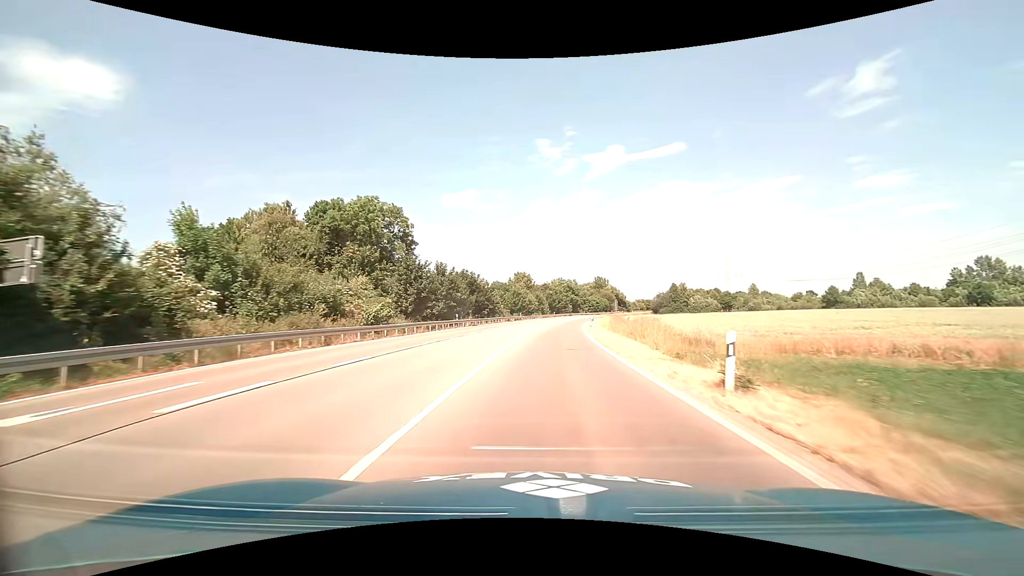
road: primary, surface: asphalt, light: Day
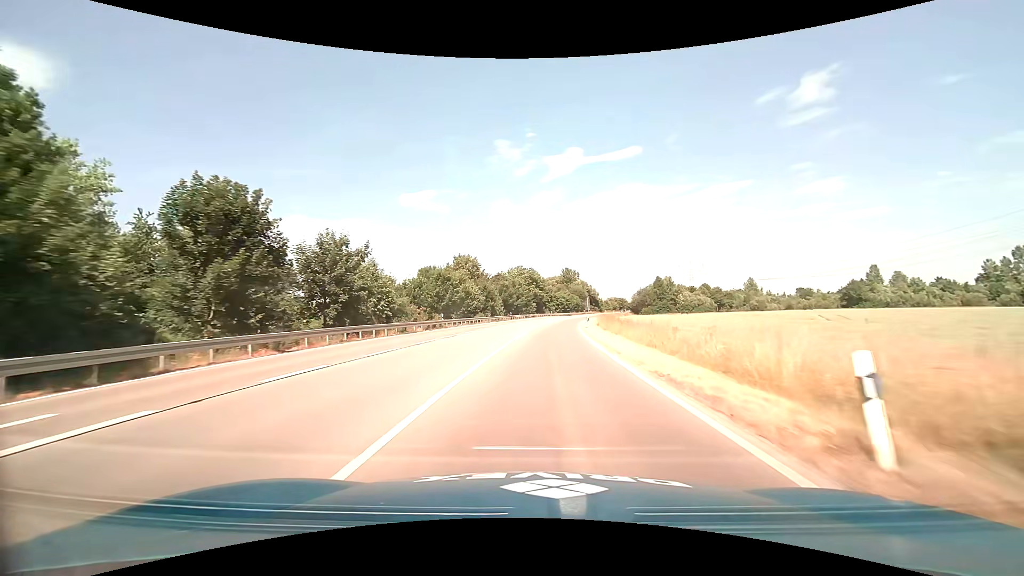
(+2.0, +44.5) m; +5°
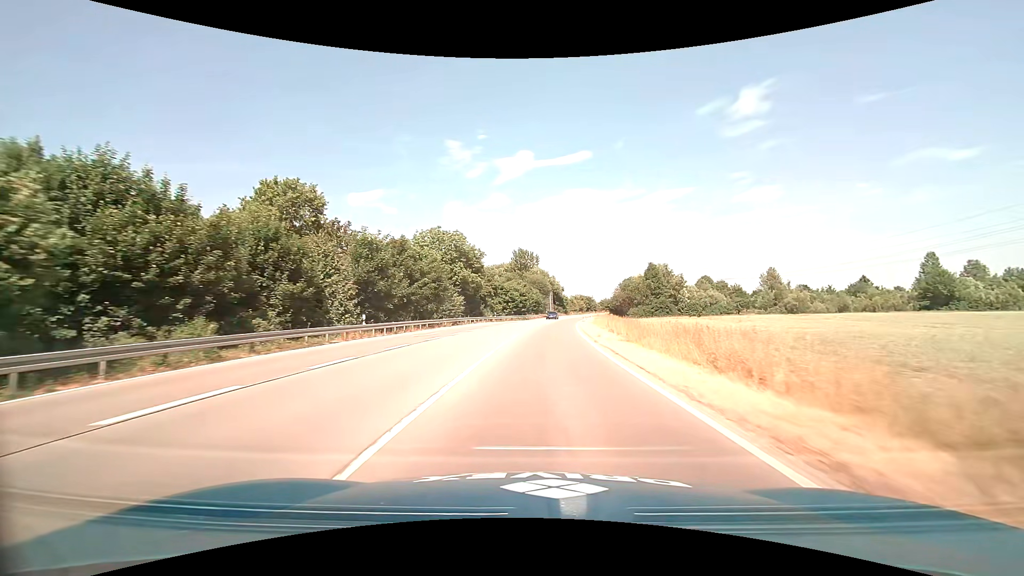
(+2.6, +57.2) m; +5°
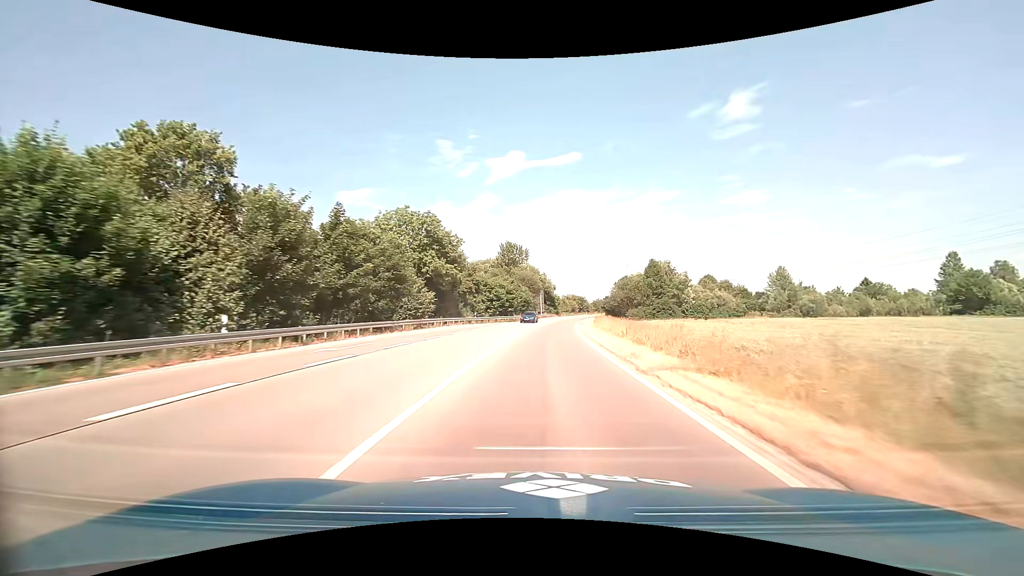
(+0.1, +11.9) m; +1°
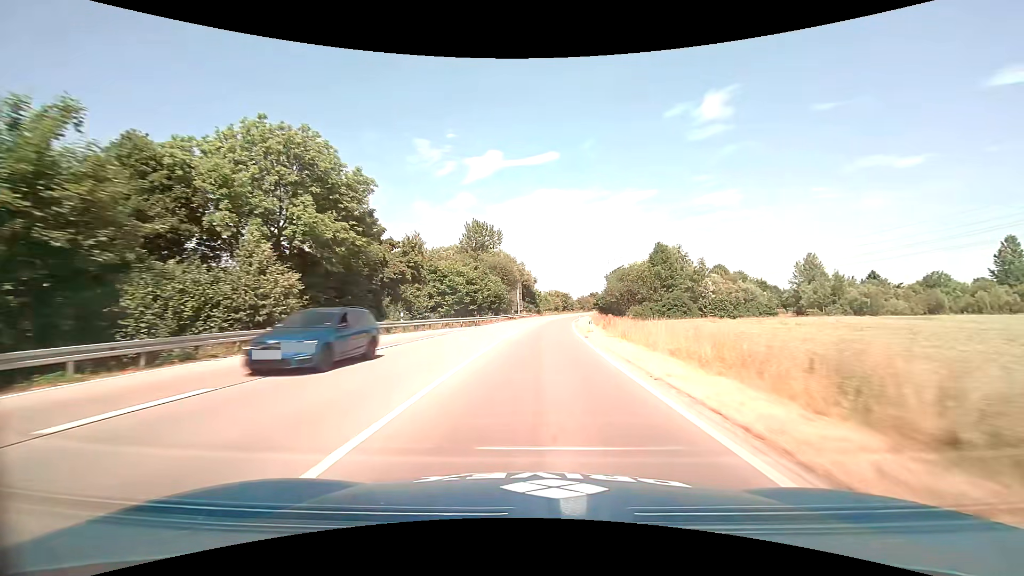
(+0.6, +24.3) m; +2°
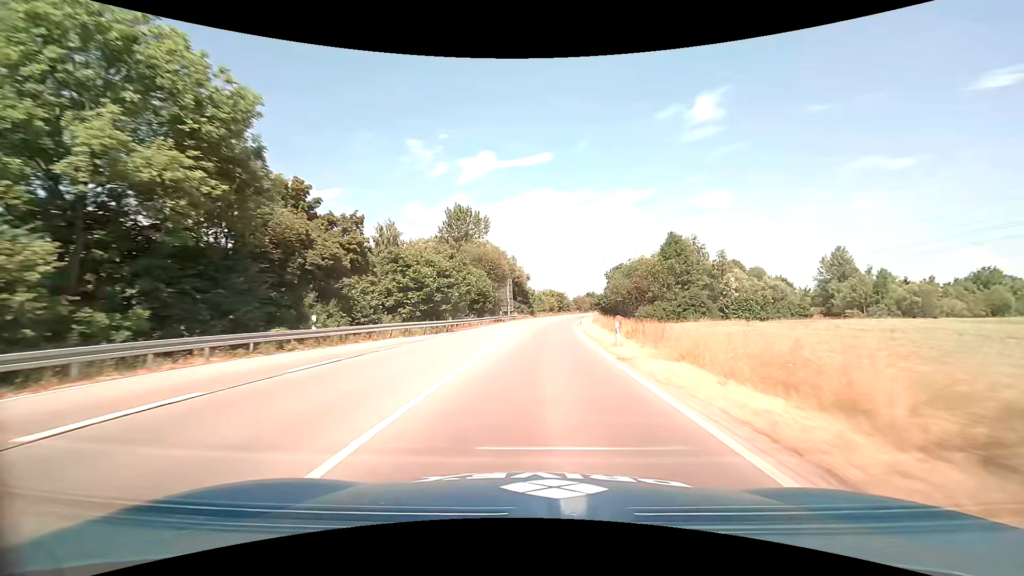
(+0.1, +12.2) m; +1°
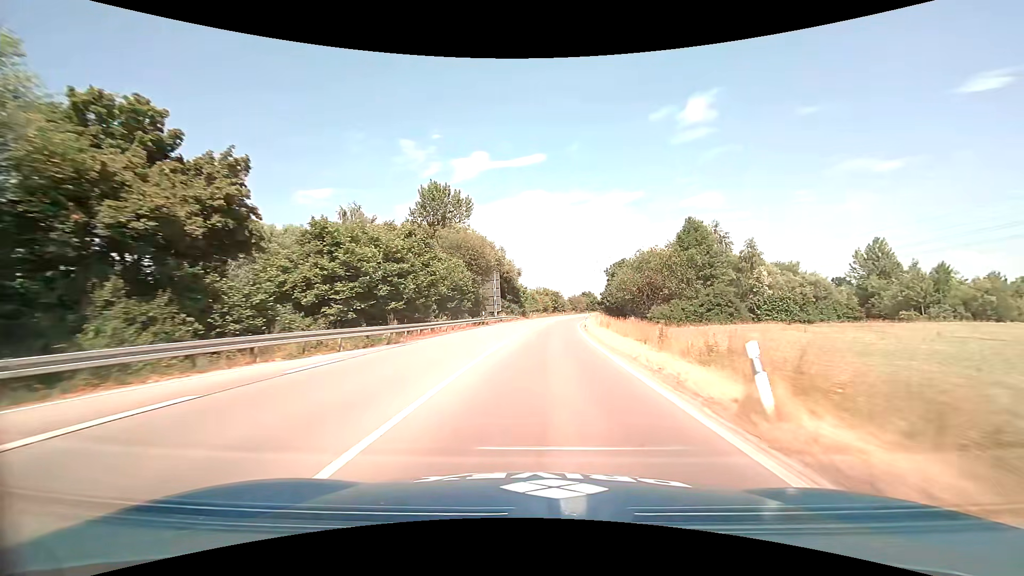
(+0.1, +12.3) m; +1°
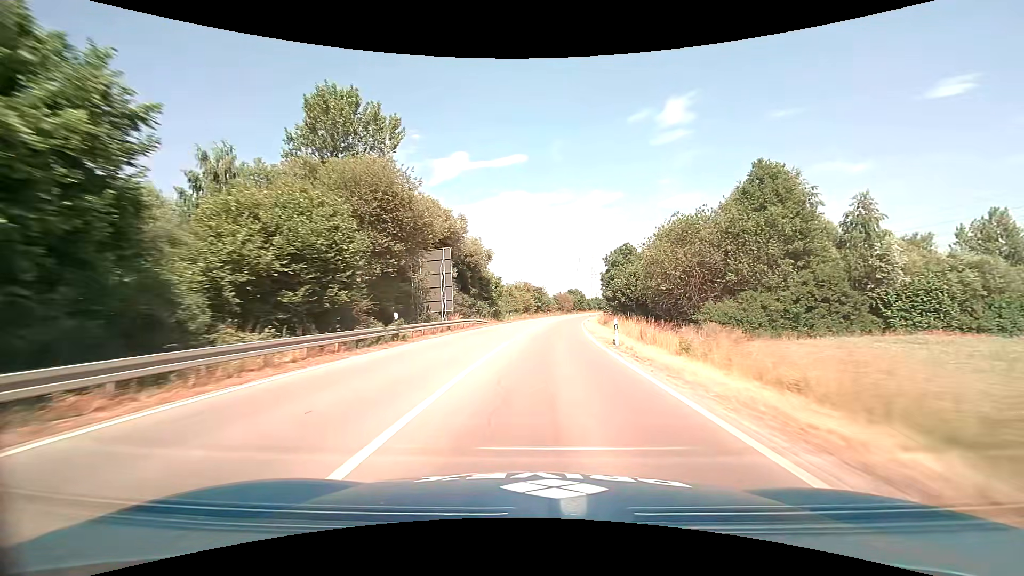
(+0.4, +24.2) m; +2°
(0, +10) (0, +20) (+1, +30) (+2, +40) (+3, +50) (+4, +60) (+5, +70) (+6, +80) (+8, +90) (+9, +99) m
